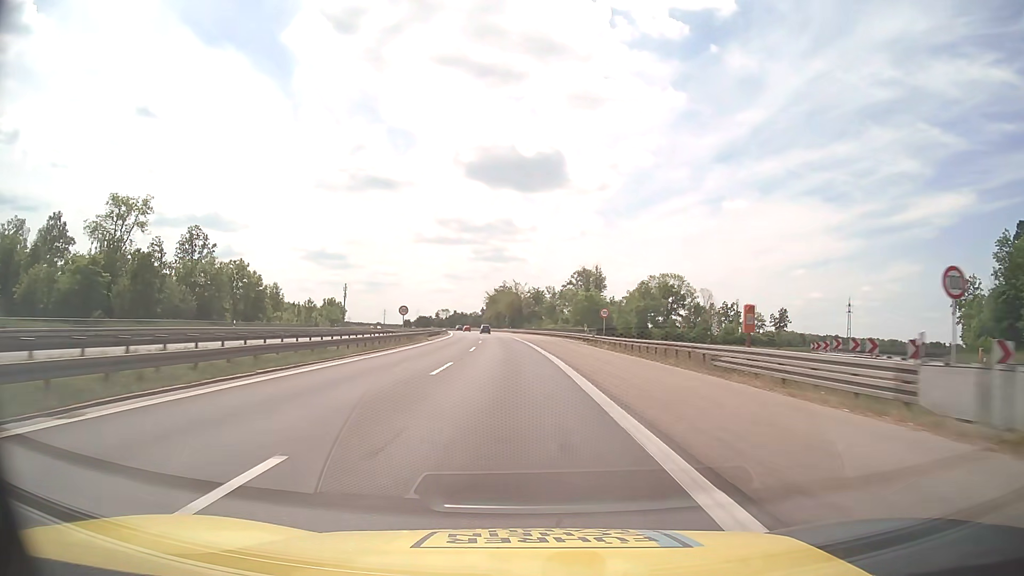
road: motorway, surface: asphalt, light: Day
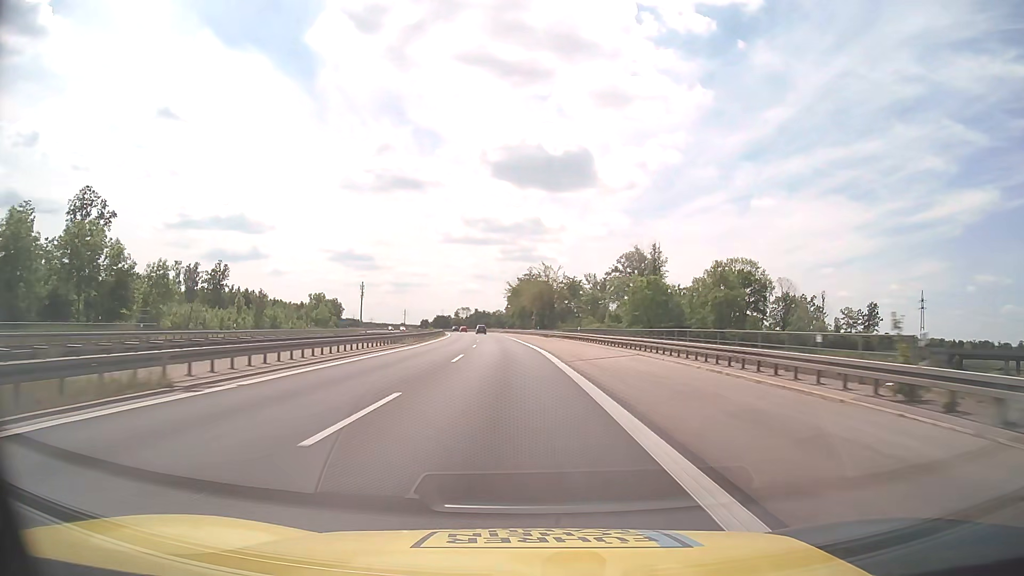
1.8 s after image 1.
(-0.9, +47.4) m; -2°
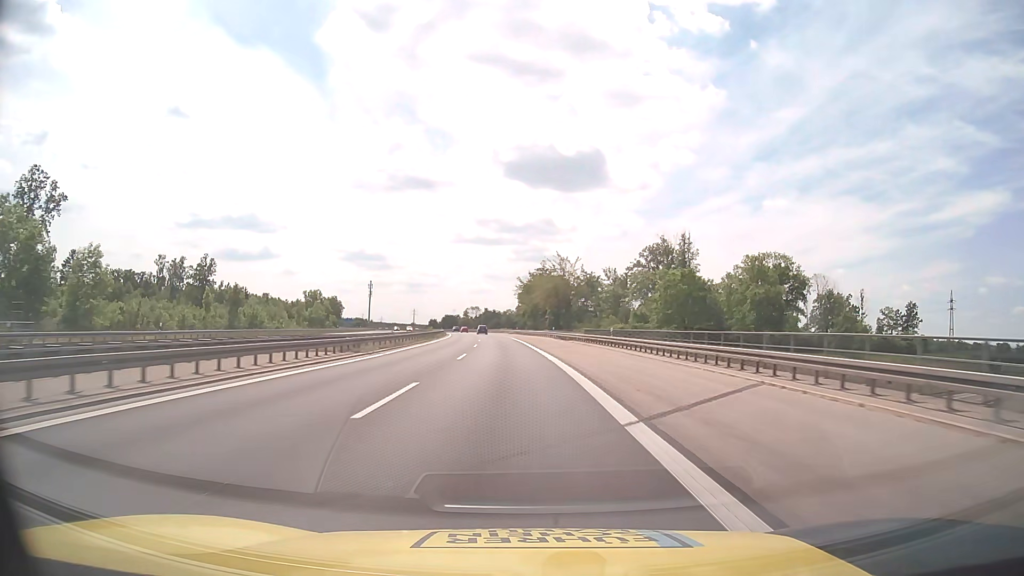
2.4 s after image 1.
(-0.1, +15.8) m; -1°
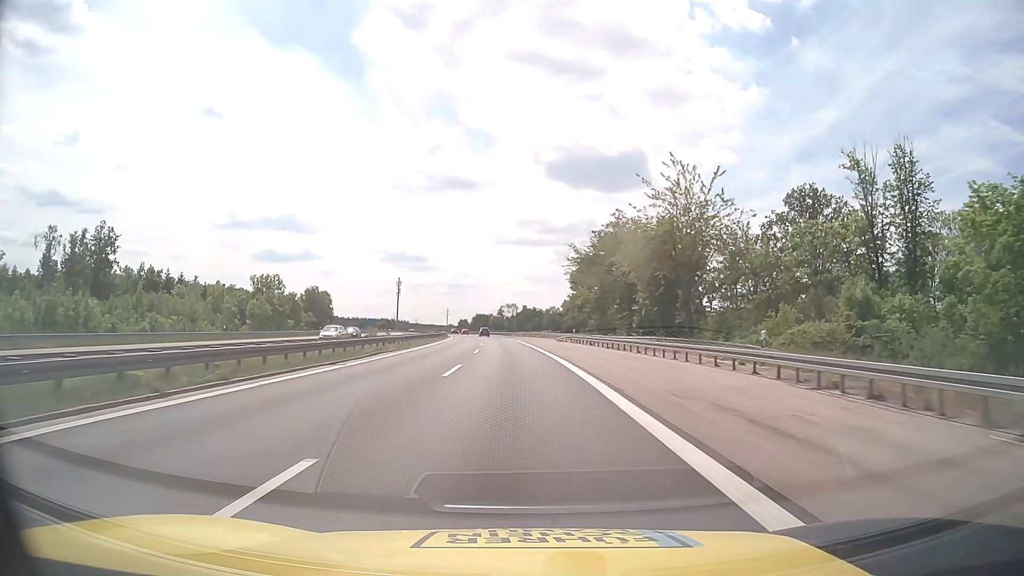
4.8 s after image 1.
(-2.3, +63.2) m; -4°
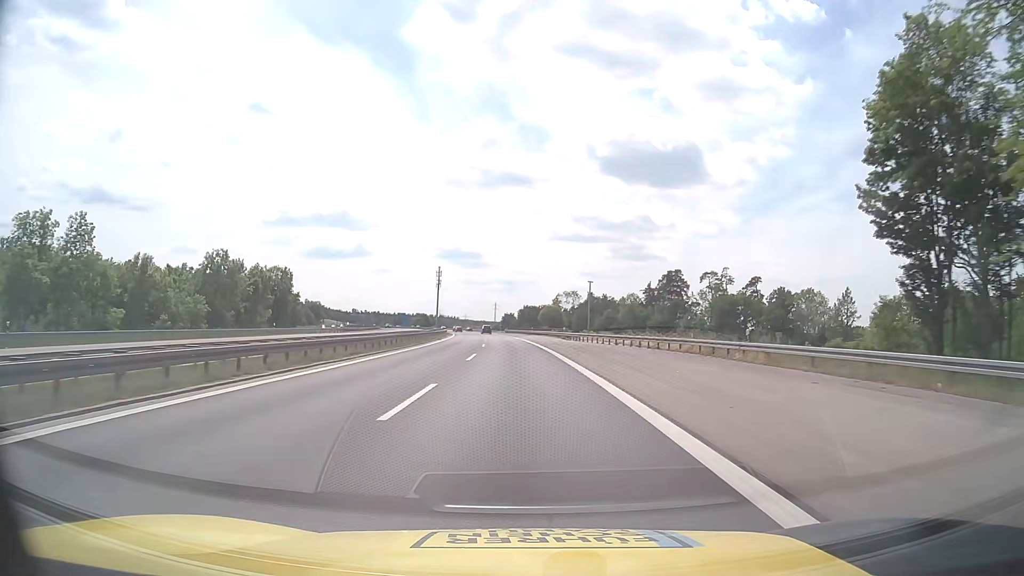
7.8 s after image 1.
(-3.2, +79.1) m; -5°
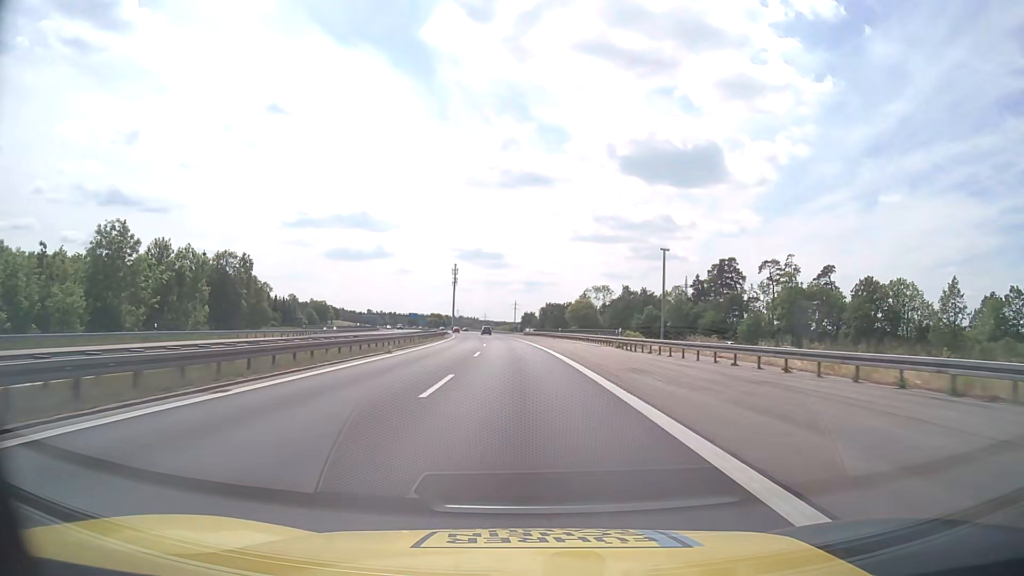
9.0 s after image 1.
(-0.5, +31.7) m; -2°
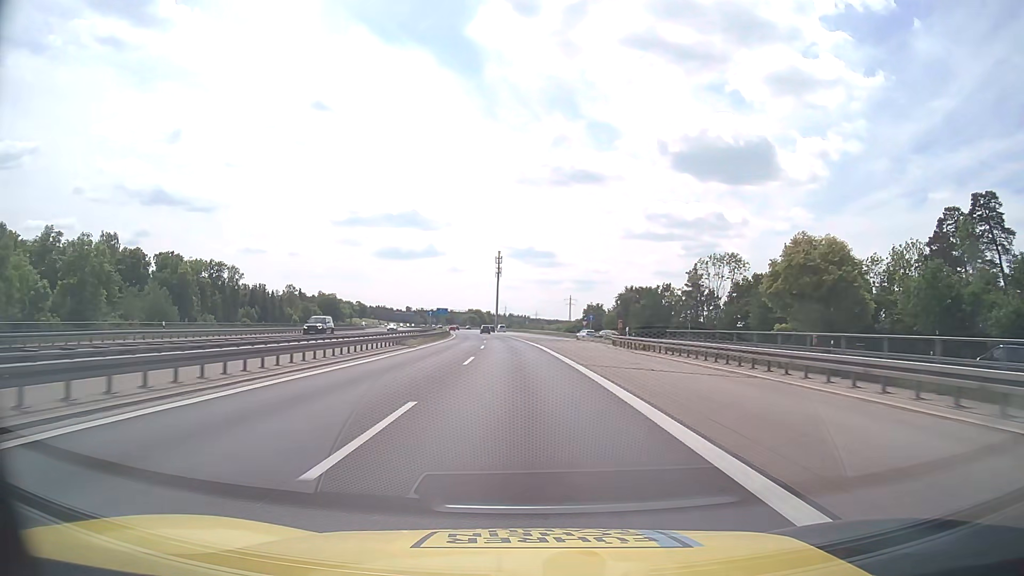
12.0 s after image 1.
(-3.0, +79.2) m; -4°
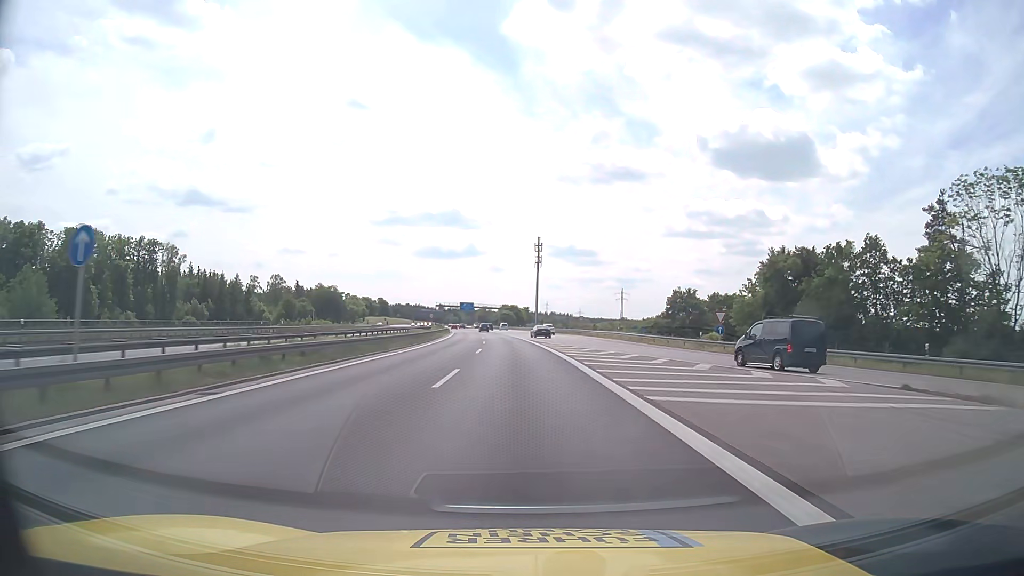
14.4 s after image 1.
(-1.9, +63.4) m; -3°
(0, +10) (0, +20) (-1, +30) (-1, +40) (-2, +50) (-2, +60) (-3, +70) (-4, +80) (-5, +90) (-6, +100) m
